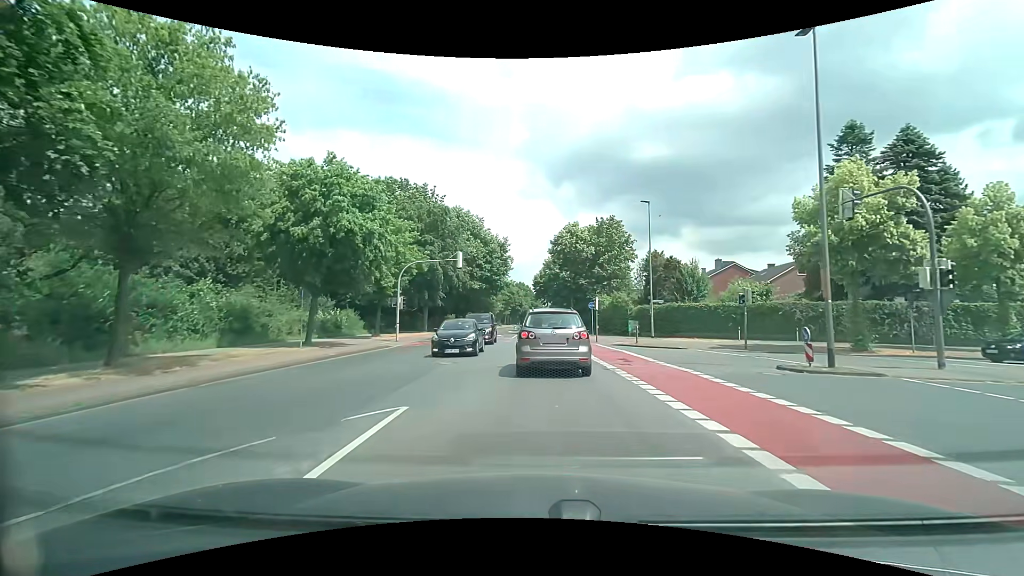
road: tertiary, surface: asphalt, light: Day
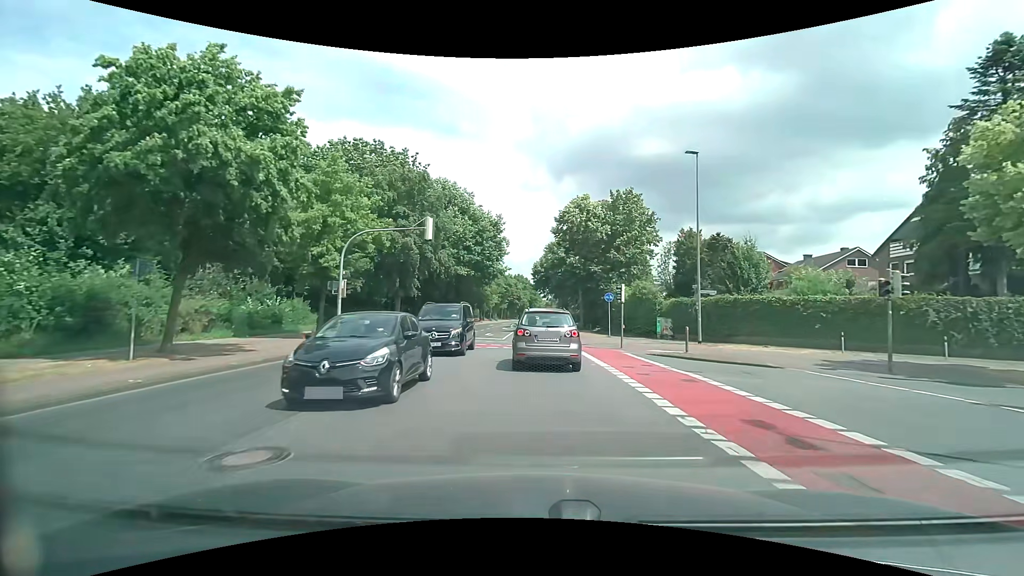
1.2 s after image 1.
(0.0, +11.0) m; 0°
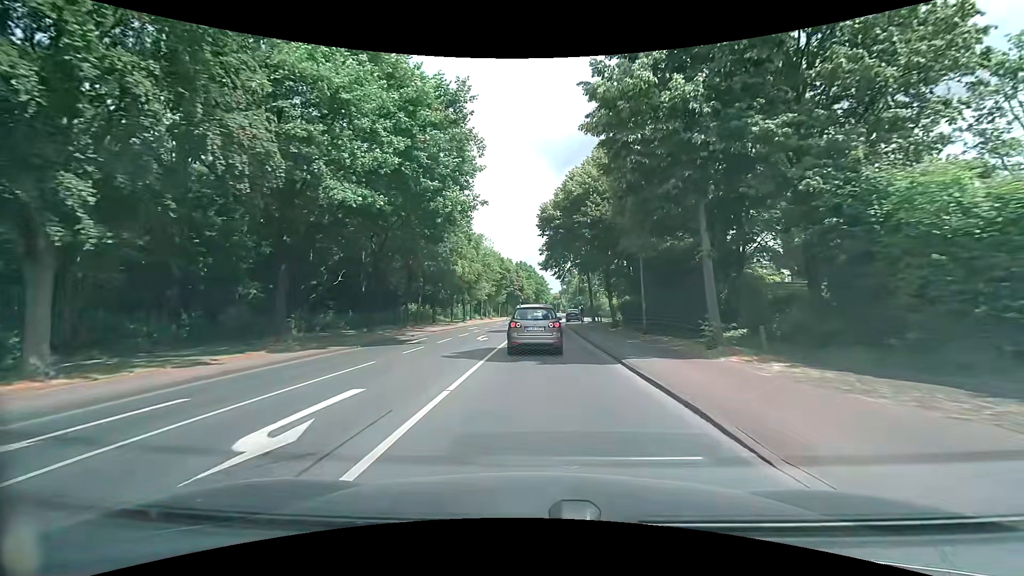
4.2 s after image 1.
(-0.3, +32.3) m; 0°
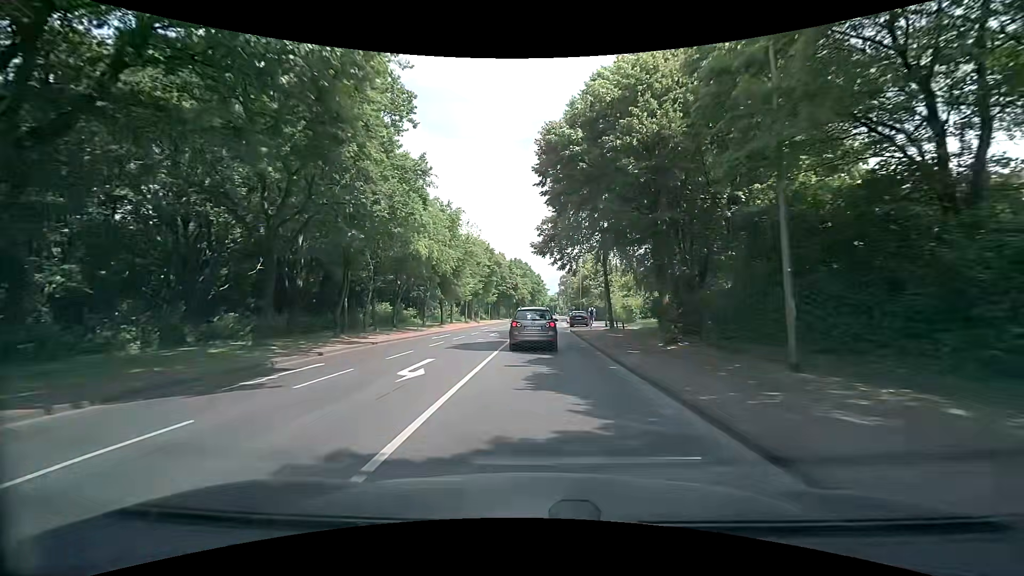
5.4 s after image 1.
(-0.1, +14.0) m; -1°
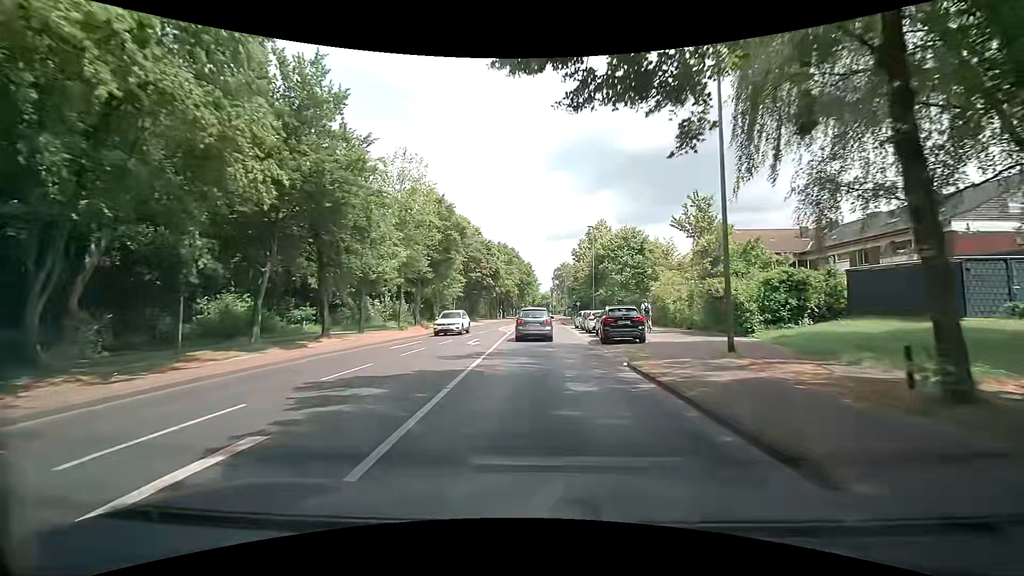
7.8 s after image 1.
(+0.8, +29.3) m; +2°
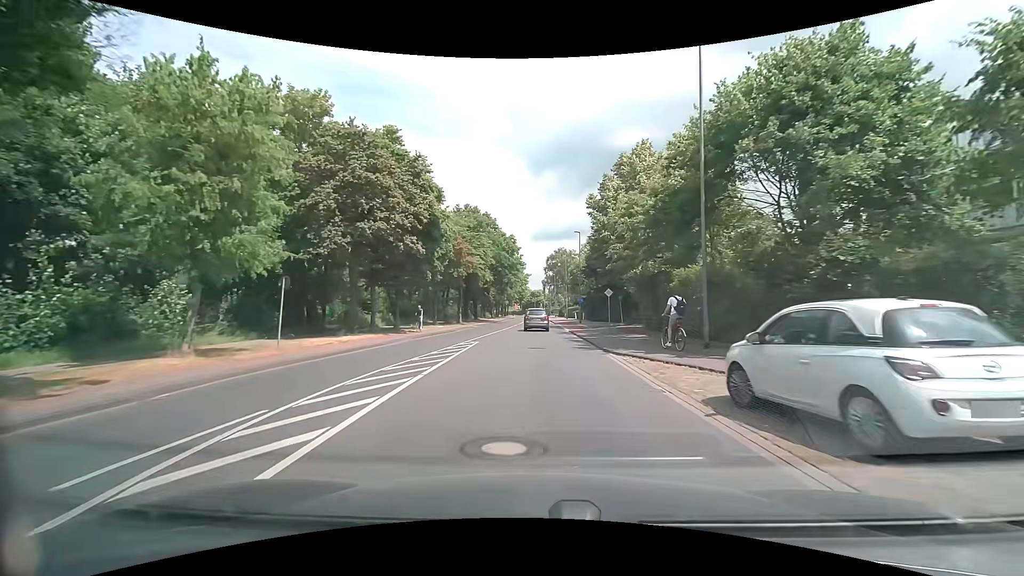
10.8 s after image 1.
(+0.3, +36.9) m; +1°
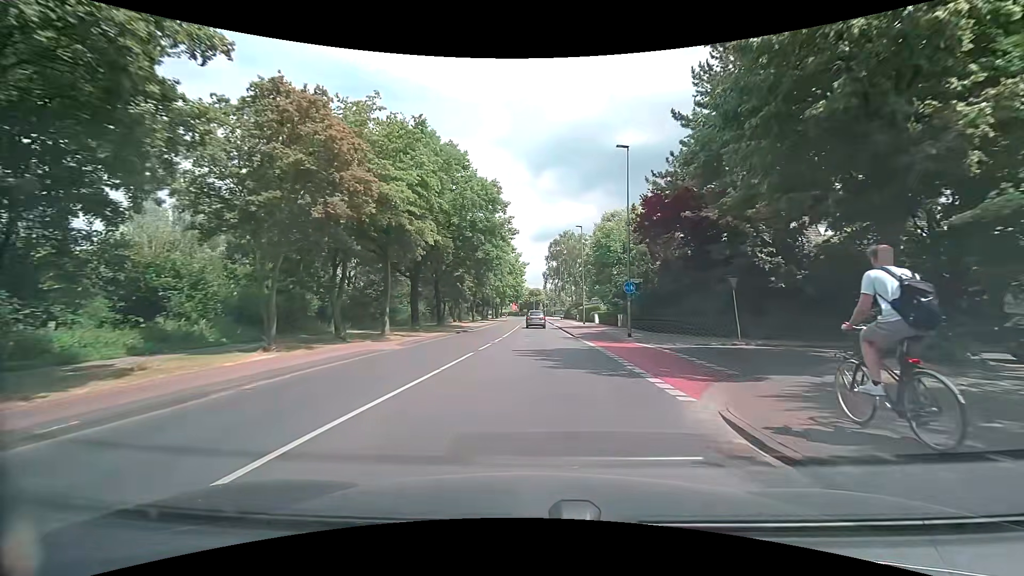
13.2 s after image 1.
(-0.1, +29.4) m; 0°
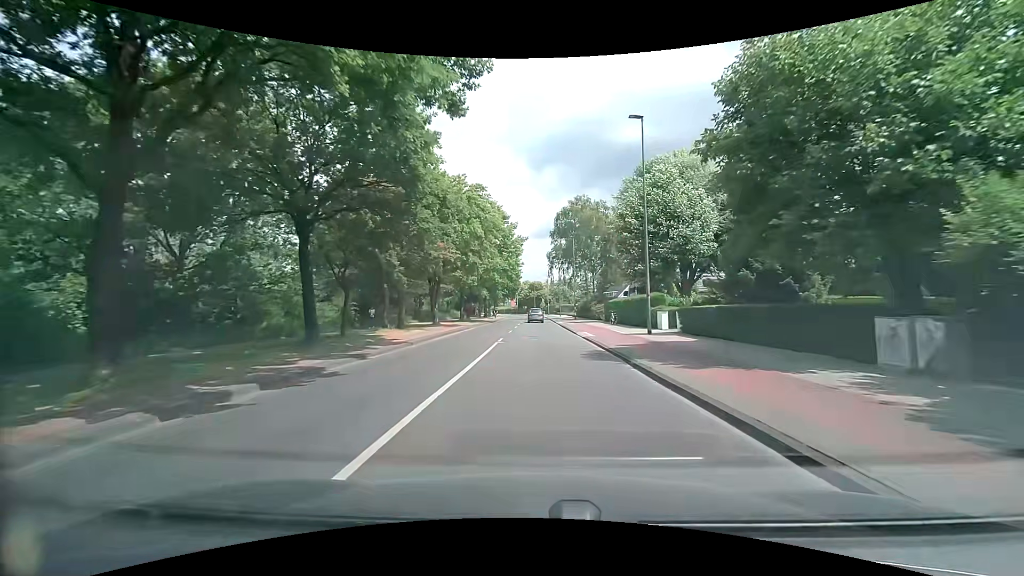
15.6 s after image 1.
(-0.1, +28.9) m; 0°
(0, +10) (0, +20) (0, +30) (0, +40) (0, +50) (0, +60) (0, +70) (0, +80) (0, +90) (0, +100) m
